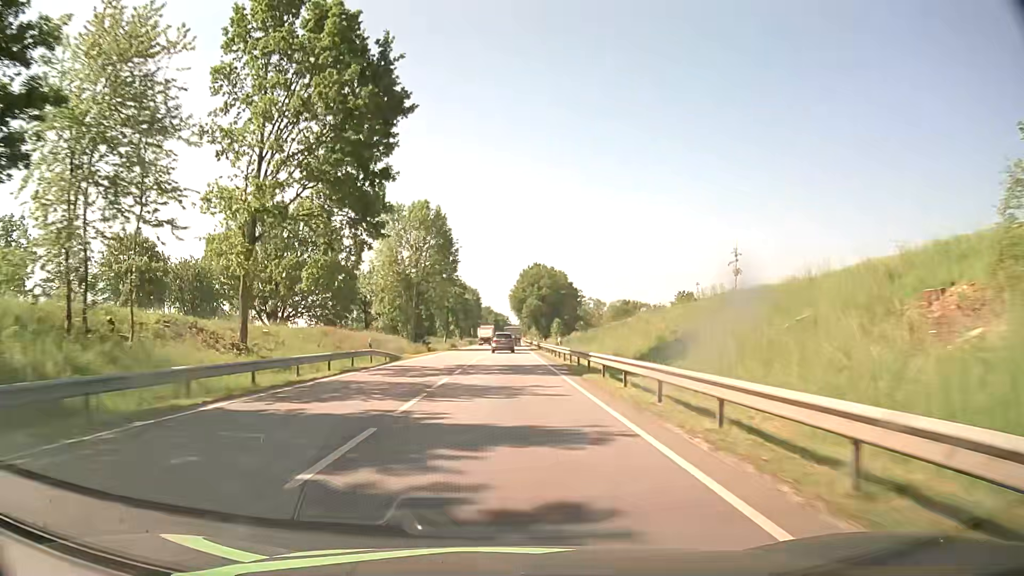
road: primary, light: Day
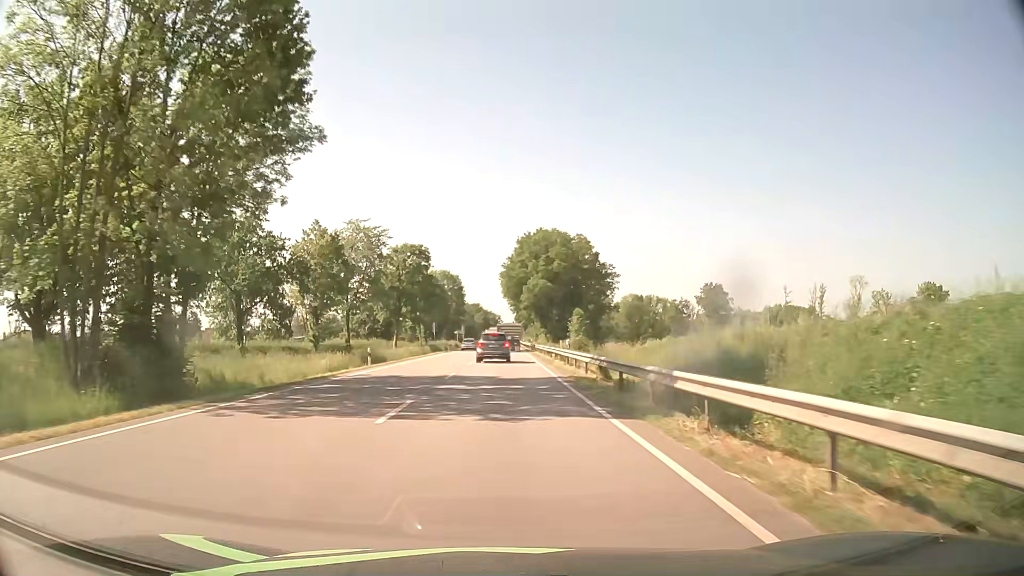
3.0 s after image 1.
(+0.3, +55.1) m; +1°
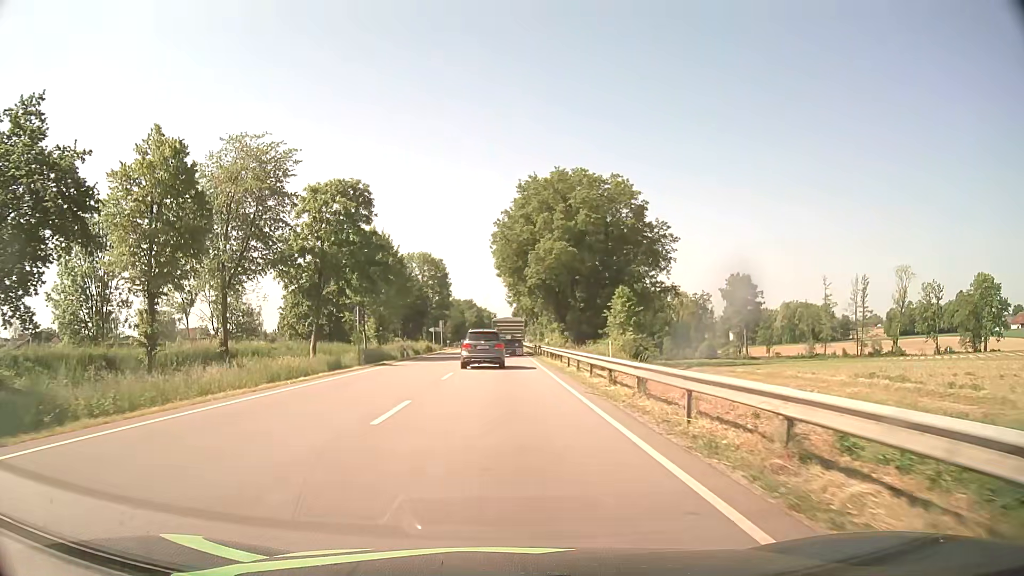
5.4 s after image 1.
(+0.1, +35.8) m; 0°
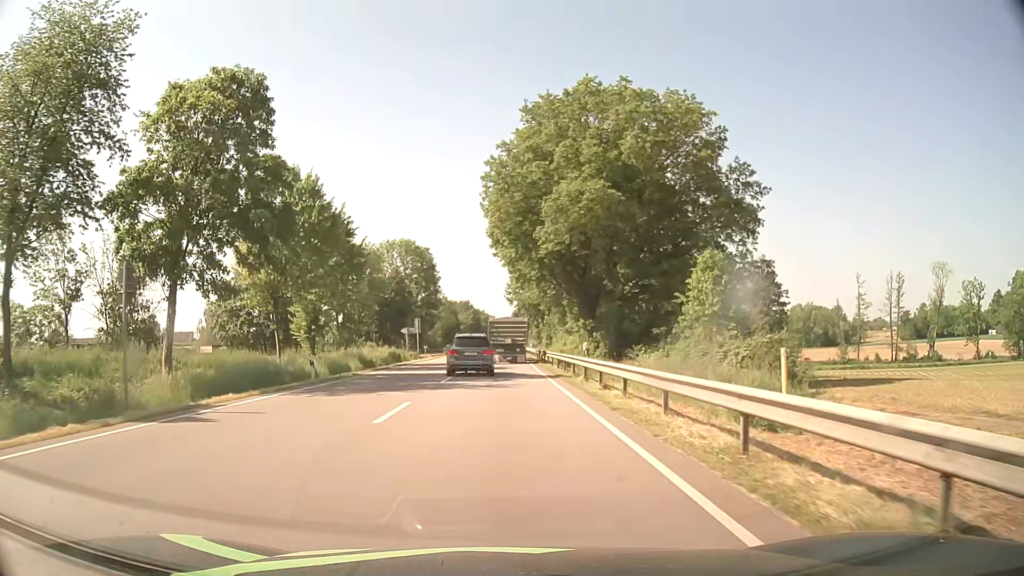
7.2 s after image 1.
(0.0, +23.1) m; 0°
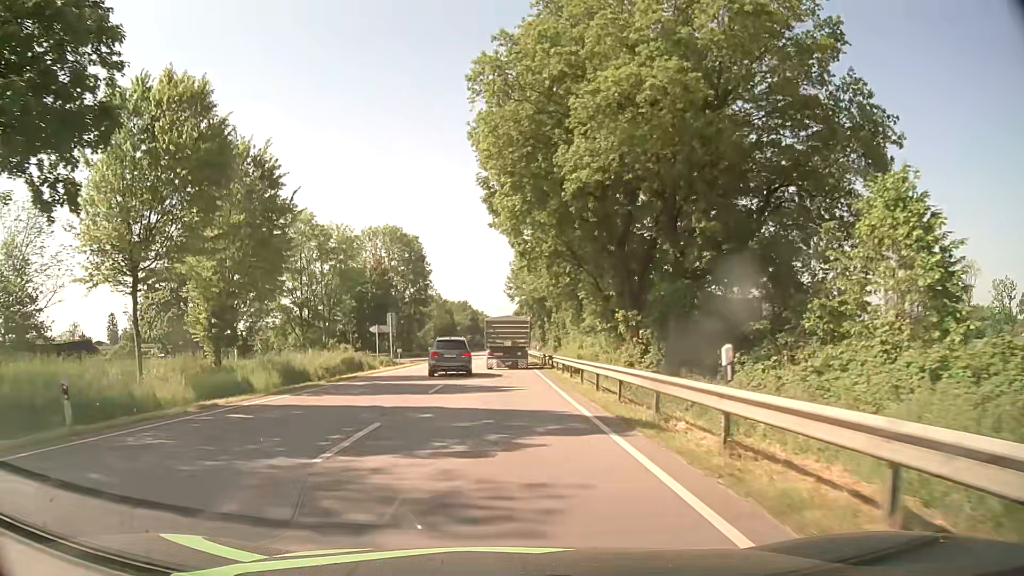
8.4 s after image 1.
(0.0, +15.6) m; 0°
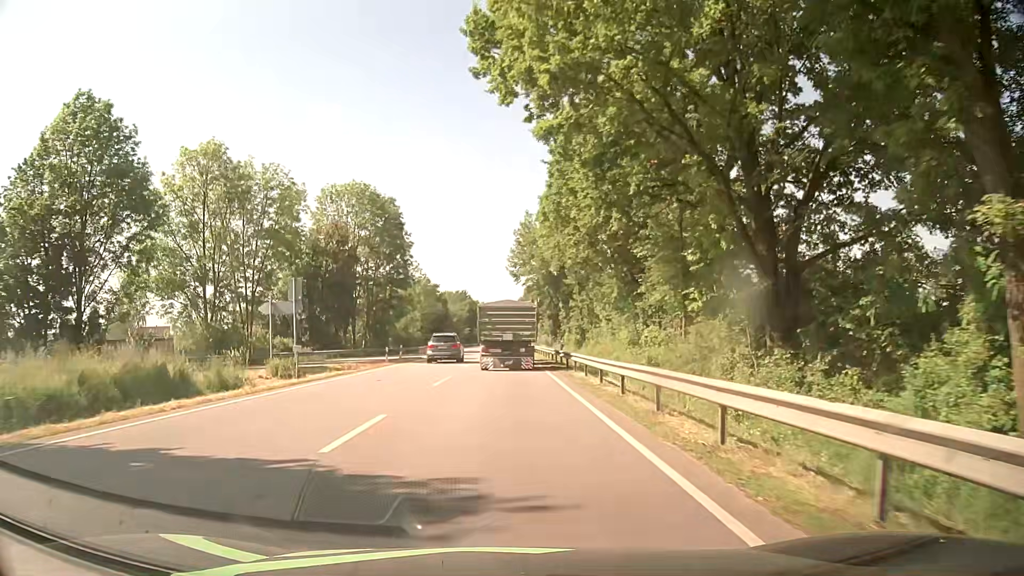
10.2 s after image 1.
(0.0, +23.8) m; 0°
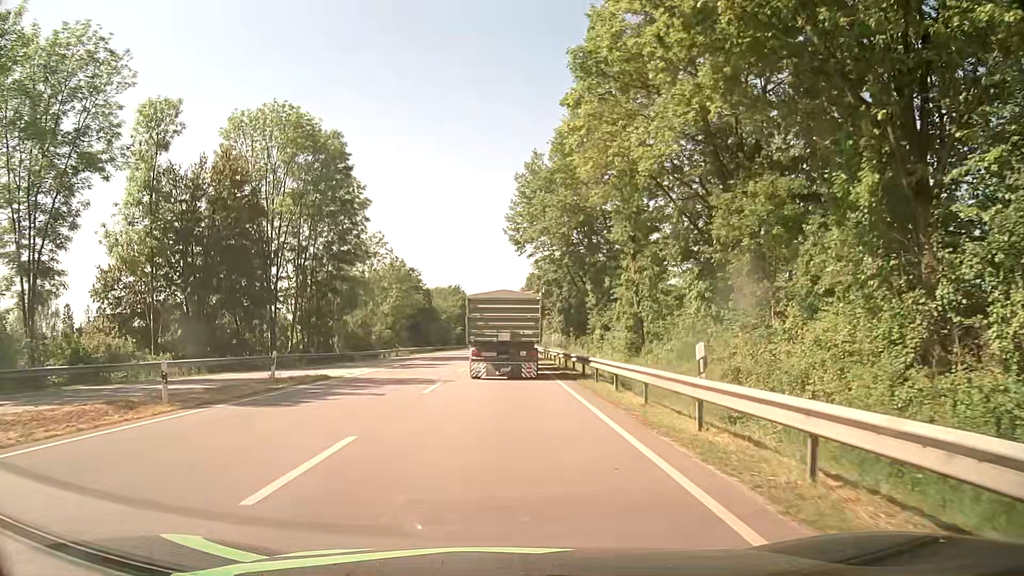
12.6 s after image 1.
(-0.1, +26.4) m; 0°
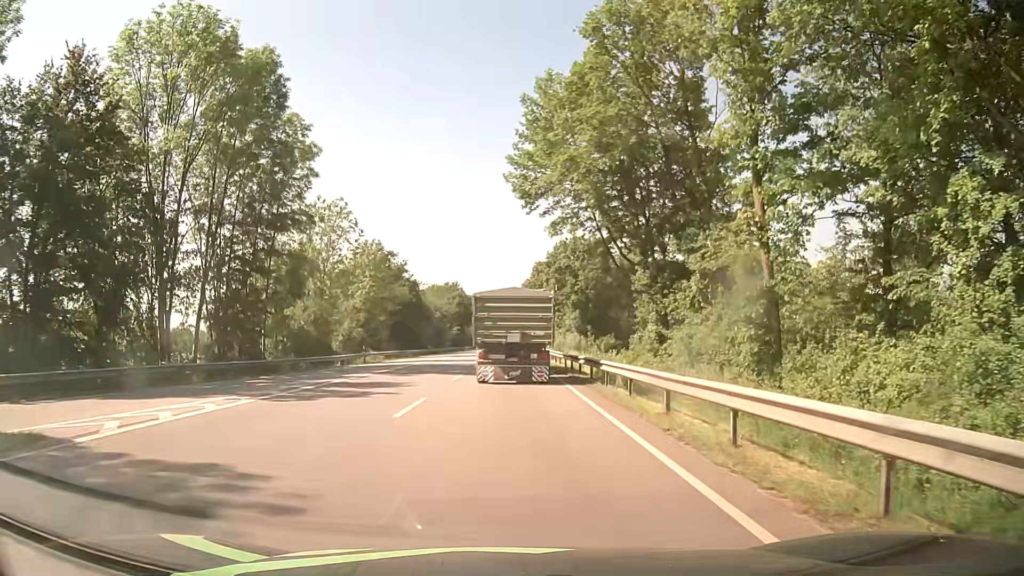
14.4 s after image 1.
(-0.1, +17.2) m; 0°
(0, +10) (0, +20) (0, +30) (0, +40) (0, +50) (0, +60) (0, +70) (0, +80) (-1, +90) (-1, +100) m
